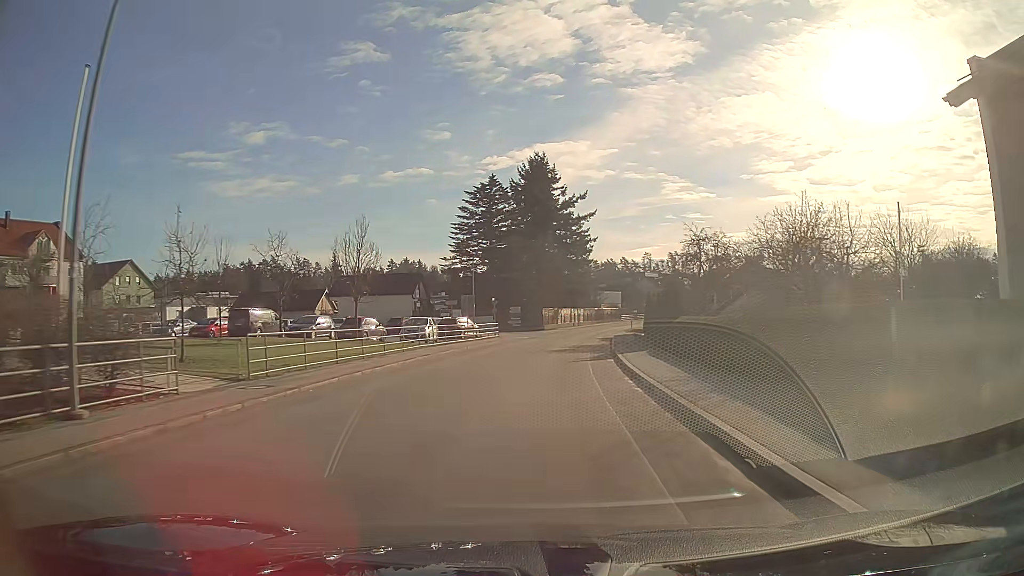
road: tertiary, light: Day
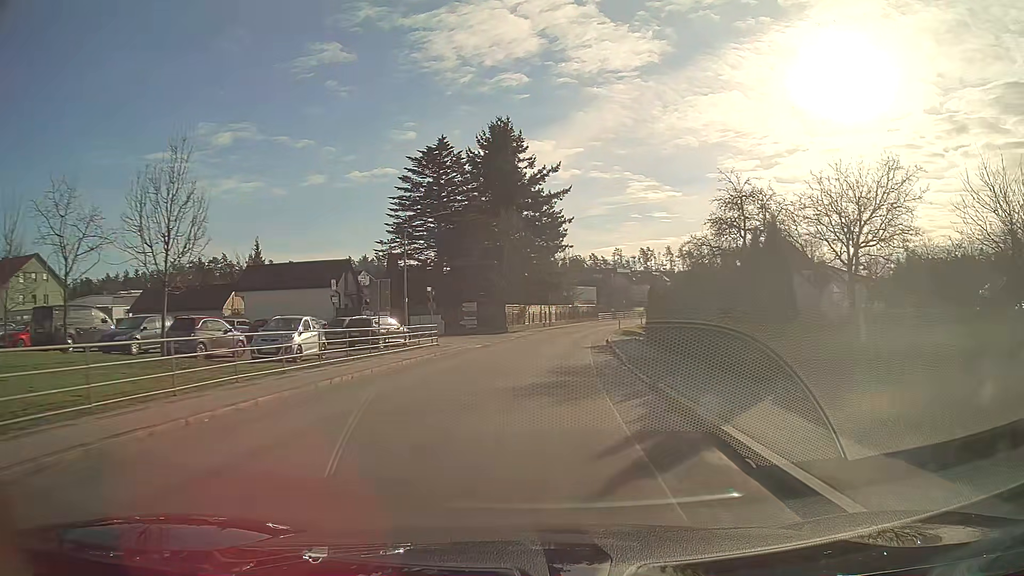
(+0.4, +16.5) m; +3°
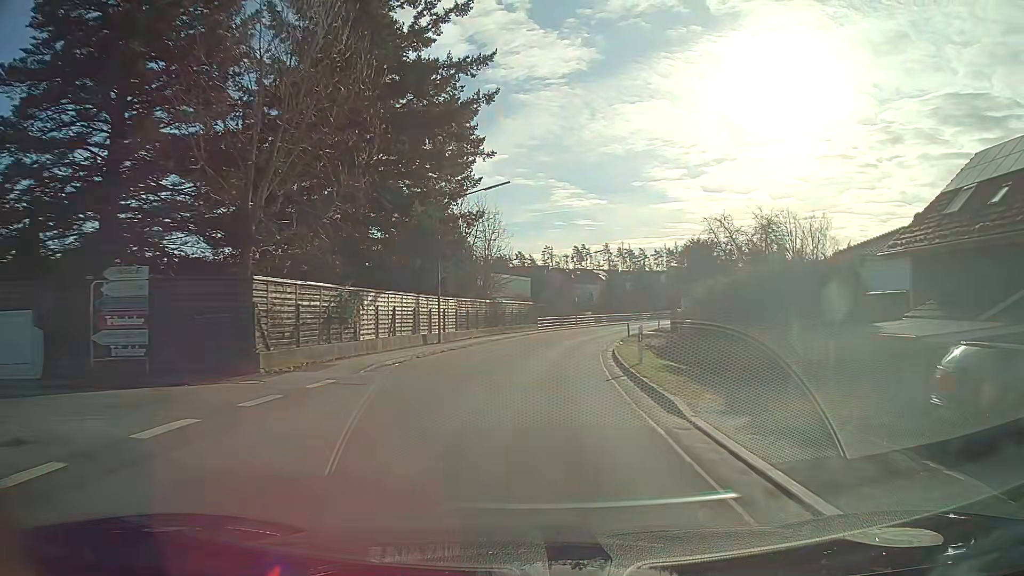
(+2.3, +41.1) m; +6°
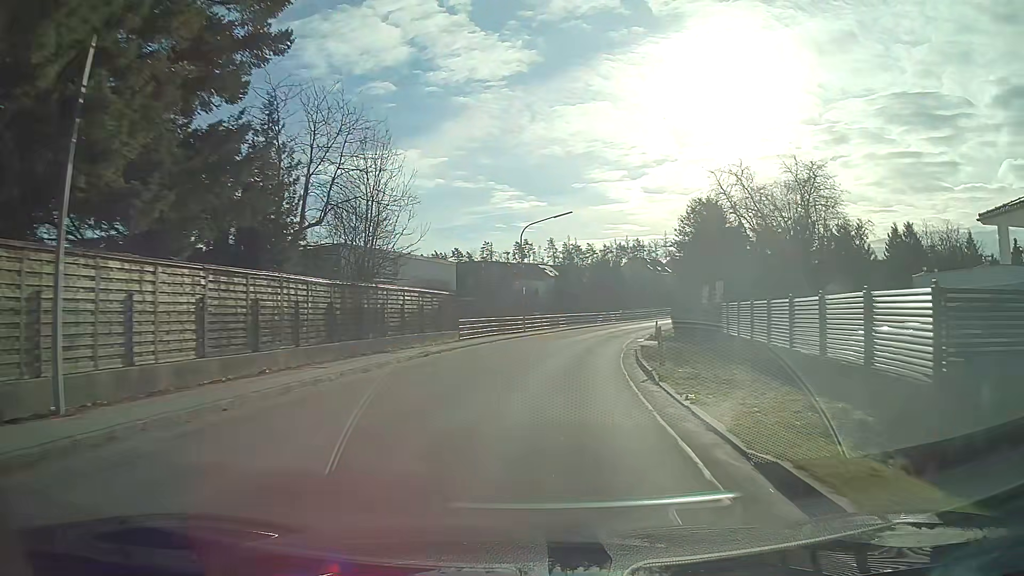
(+1.2, +24.8) m; +5°
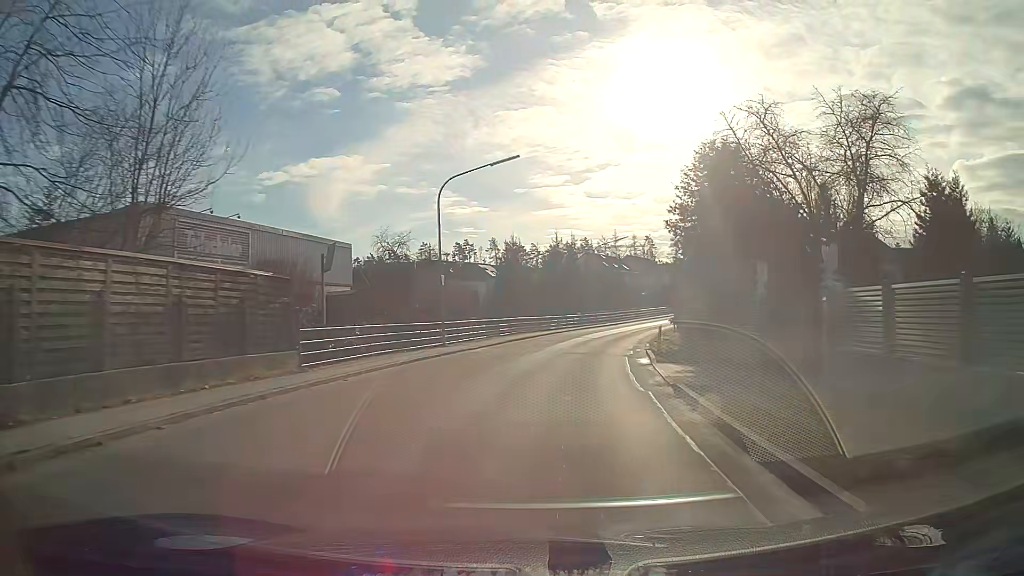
(+0.7, +16.7) m; +5°
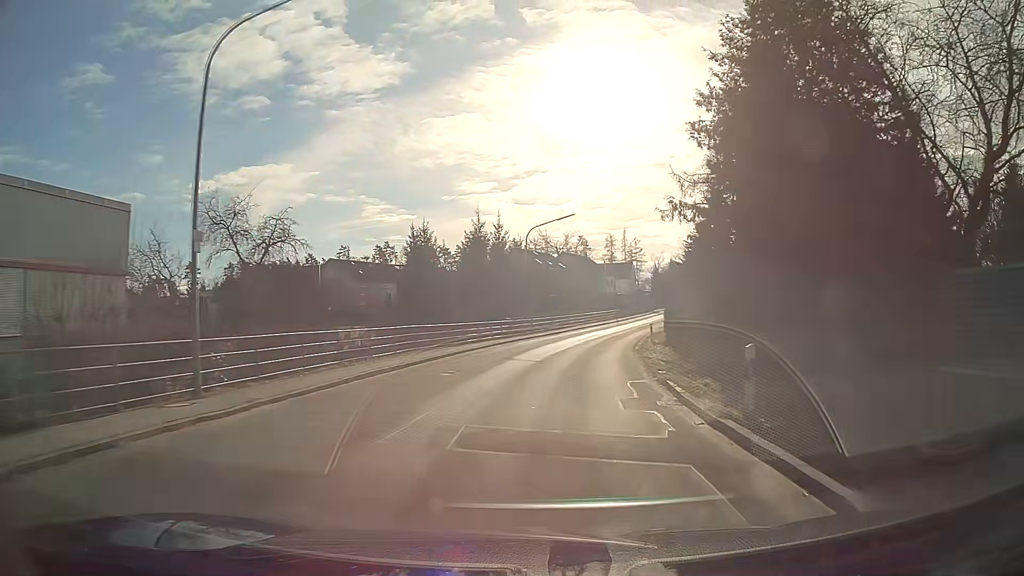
(+0.9, +16.8) m; +6°
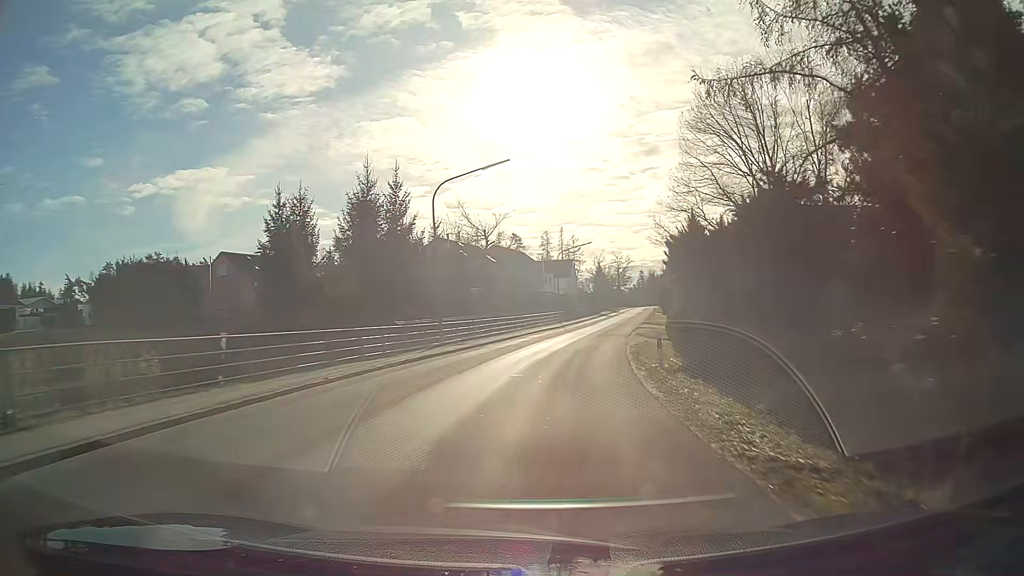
(+0.8, +17.0) m; +6°
